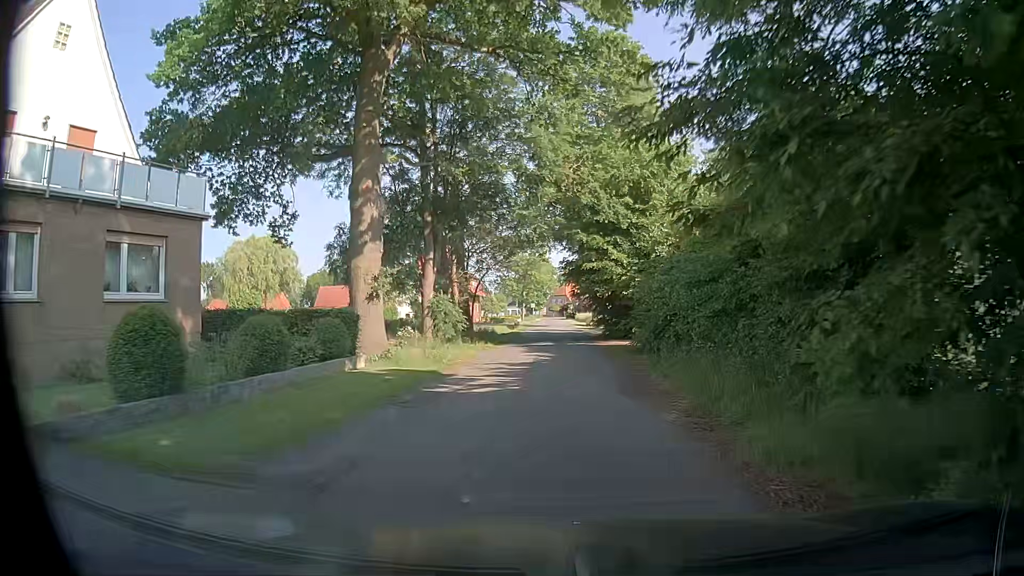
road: unclassified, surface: asphalt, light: Day
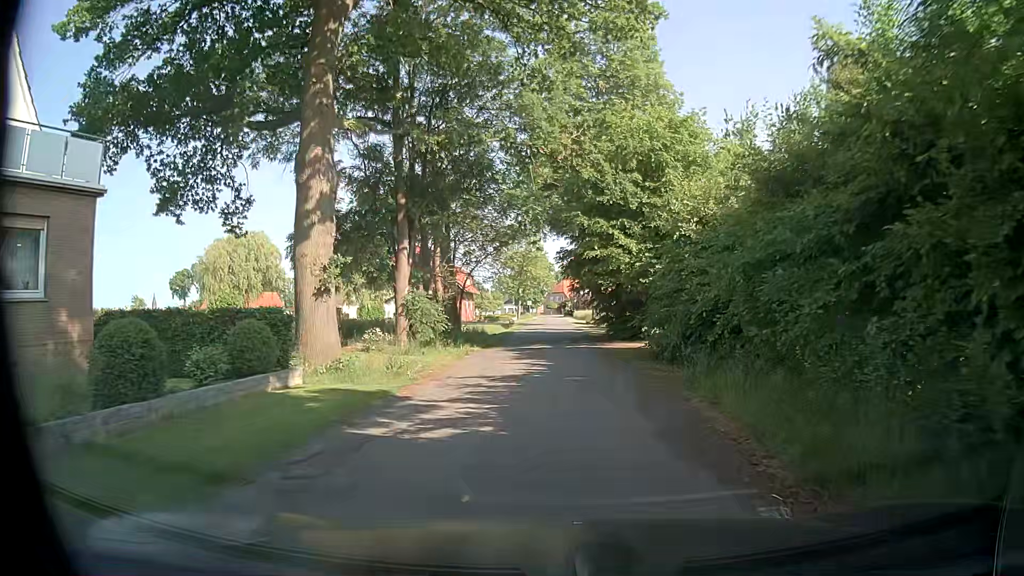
(+0.1, +4.5) m; +1°
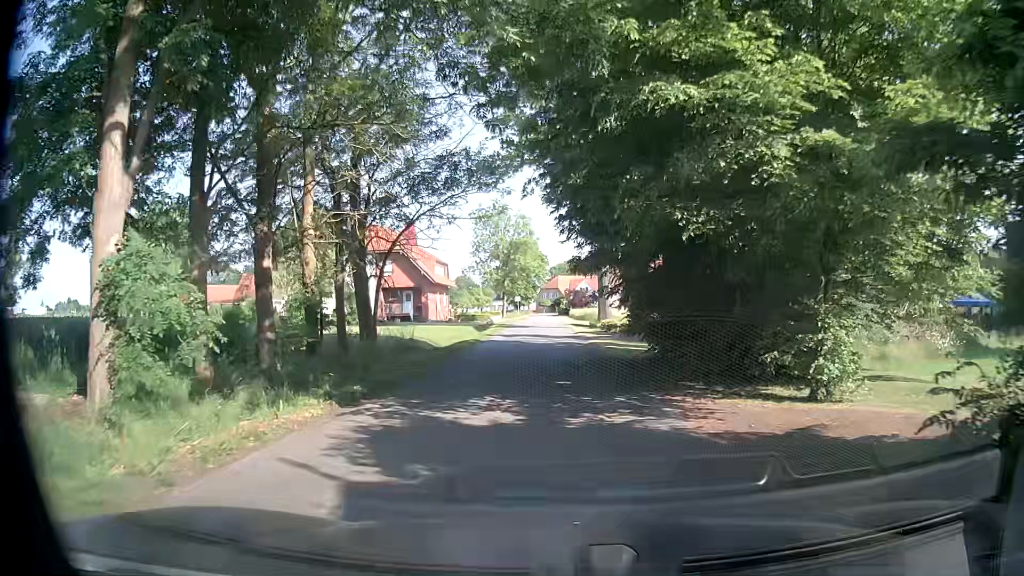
(+0.2, +17.3) m; +2°
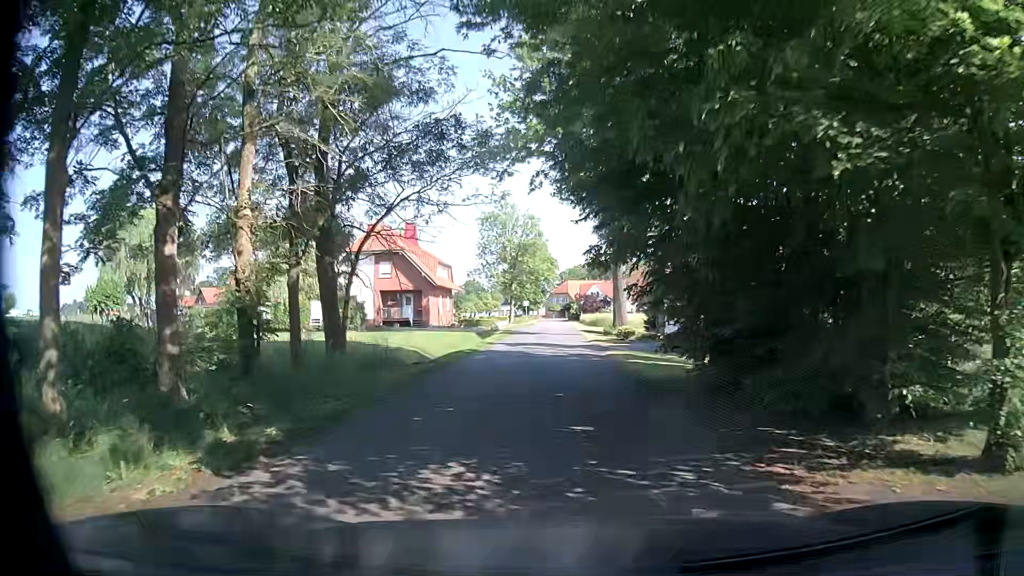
(0.0, +4.3) m; -2°
(0, +10) (0, +20) (0, +30) (0, +40) (0, +50) (0, +60) (+1, +70) (+1, +80) (+1, +90) (+1, +100) m
